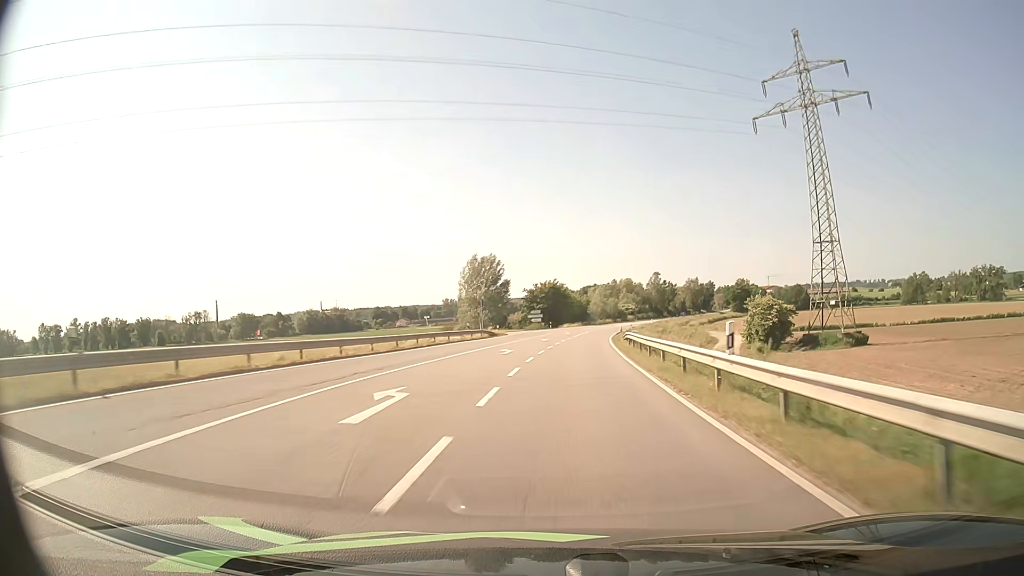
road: secondary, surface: asphalt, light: Day
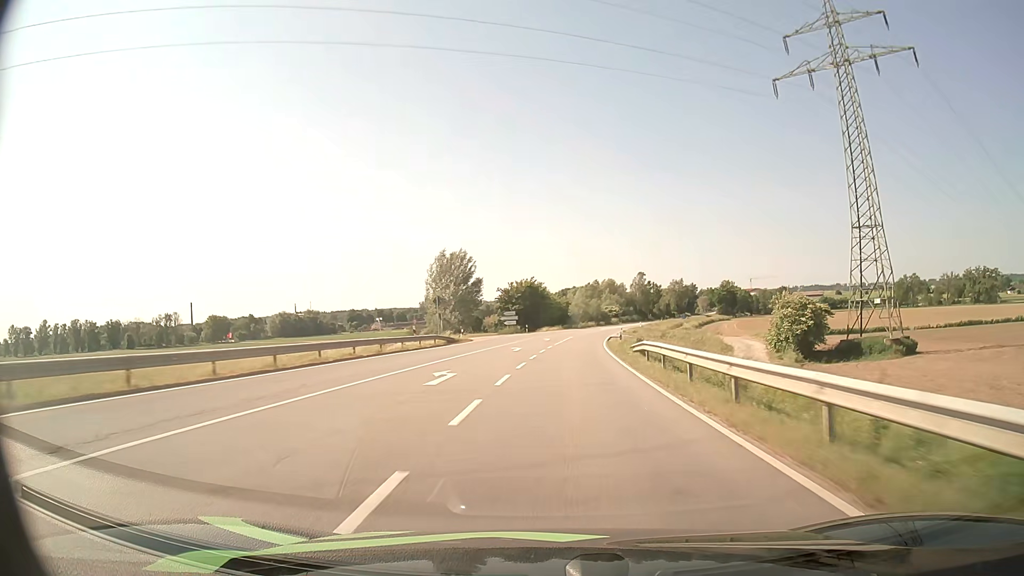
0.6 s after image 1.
(+0.3, +13.7) m; +2°
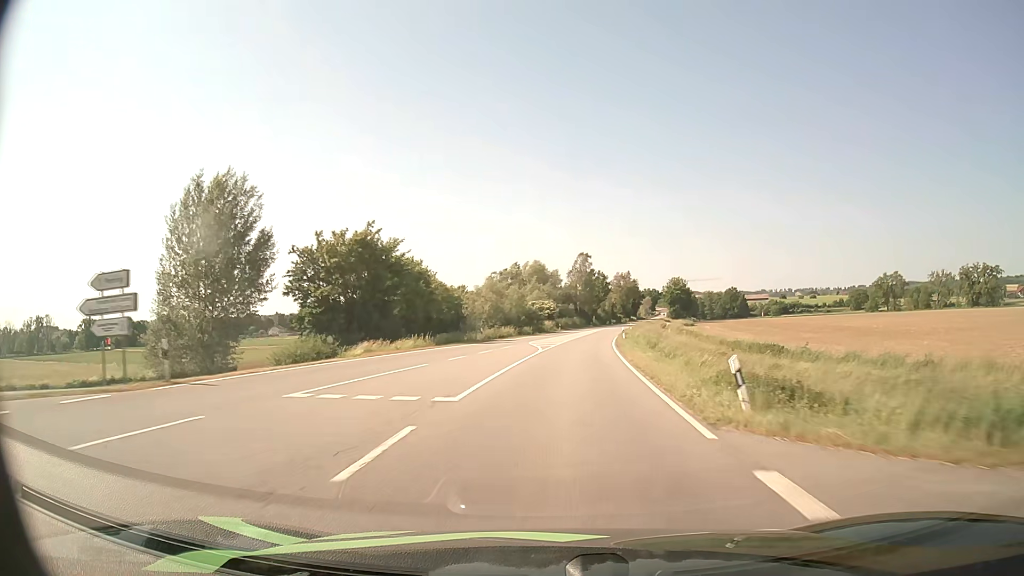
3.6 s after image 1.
(+4.7, +68.4) m; +7°
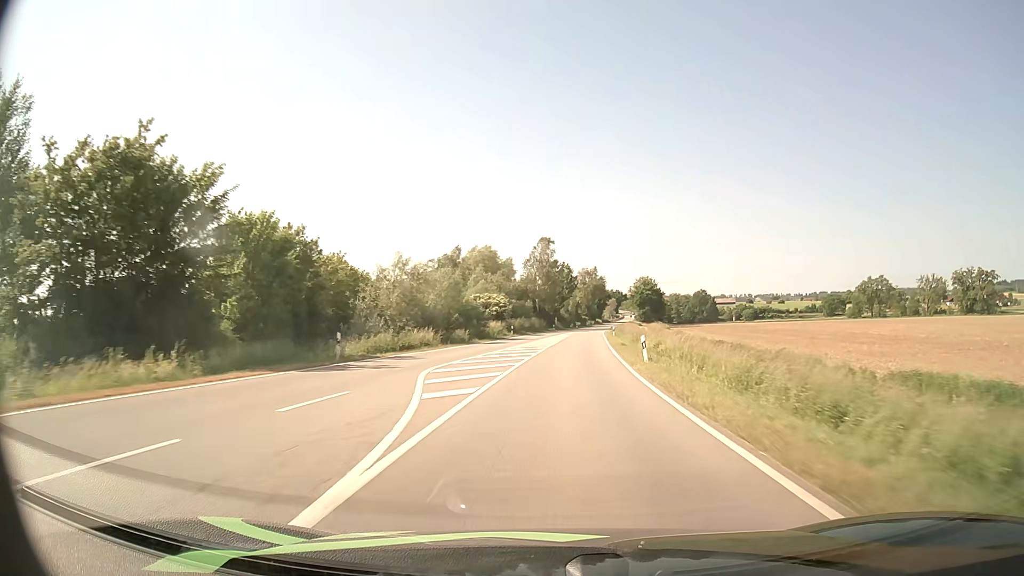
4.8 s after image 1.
(+0.9, +27.4) m; +4°
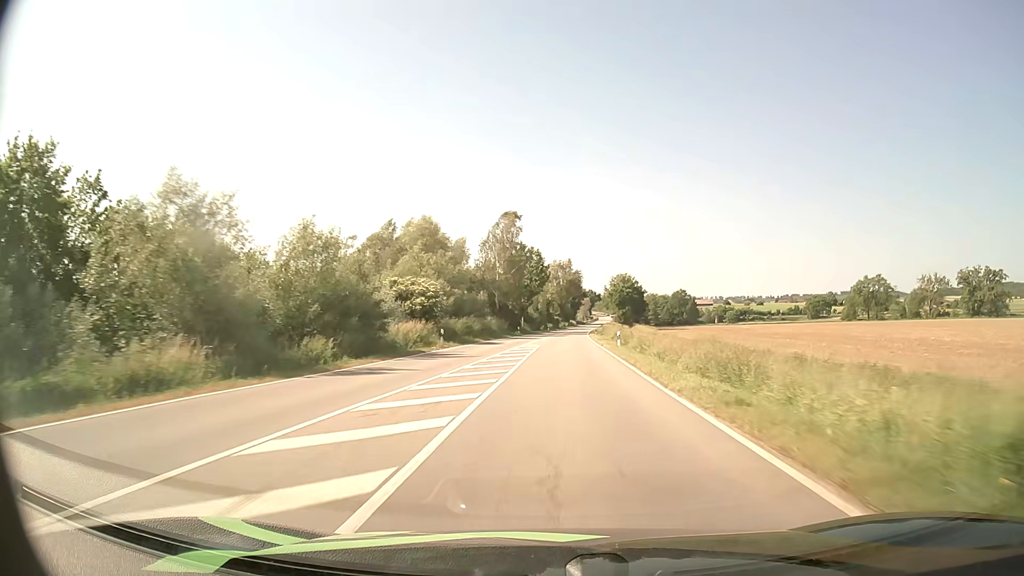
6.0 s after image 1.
(+0.6, +27.3) m; +2°
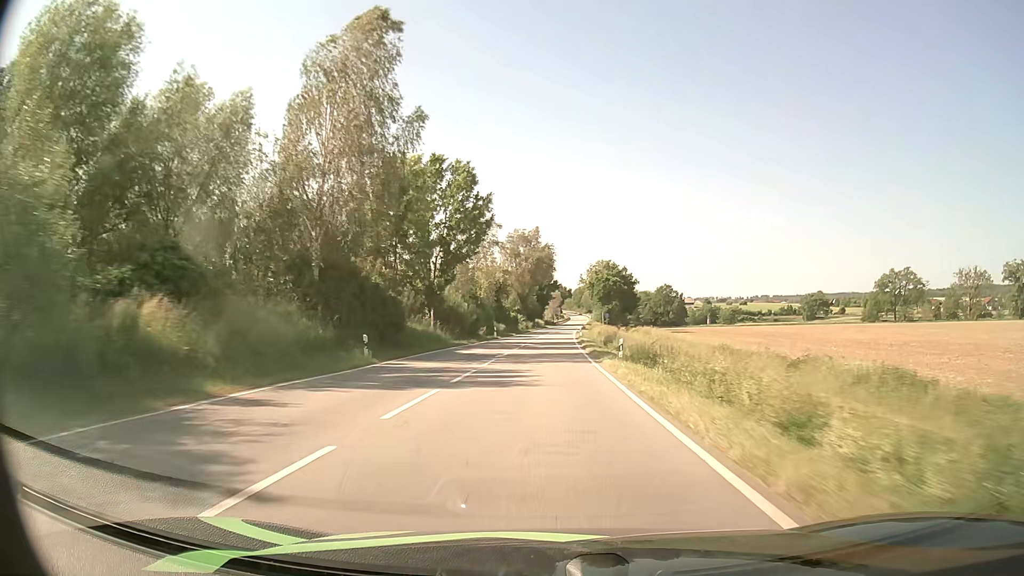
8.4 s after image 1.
(+1.9, +54.5) m; +3°
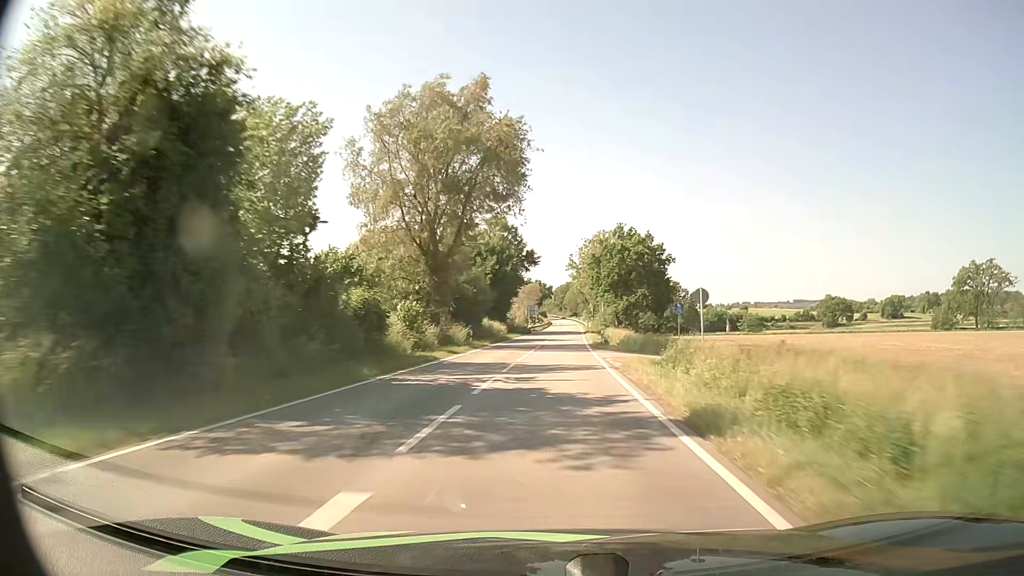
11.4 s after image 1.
(+1.0, +68.1) m; +2°
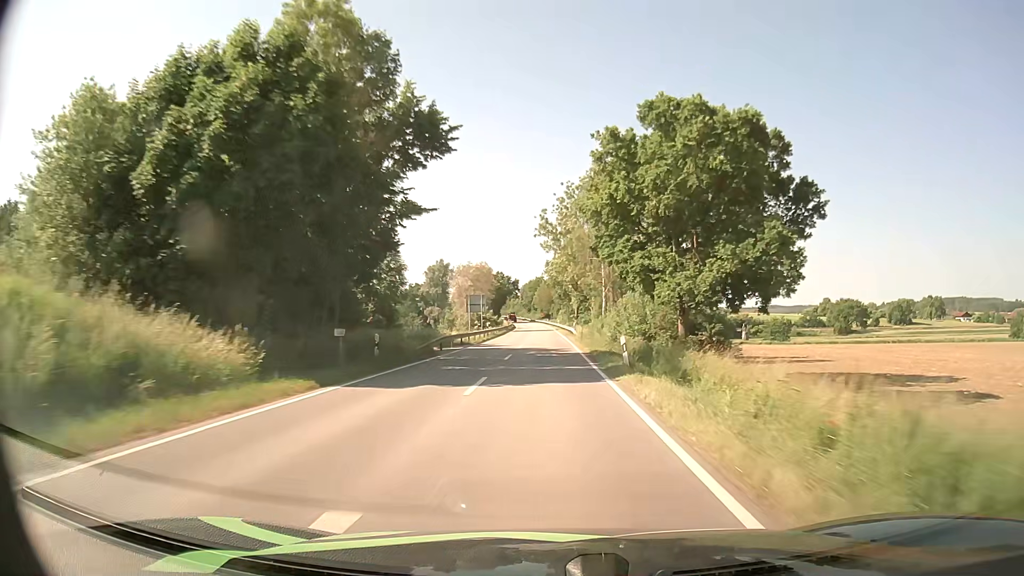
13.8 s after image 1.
(+1.4, +54.3) m; +2°
